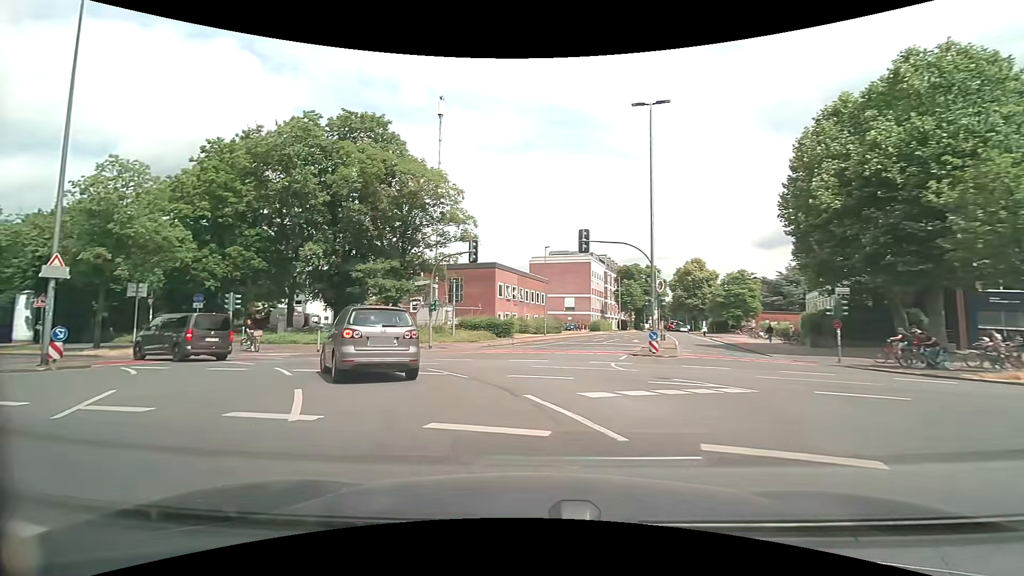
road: tertiary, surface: asphalt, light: Day
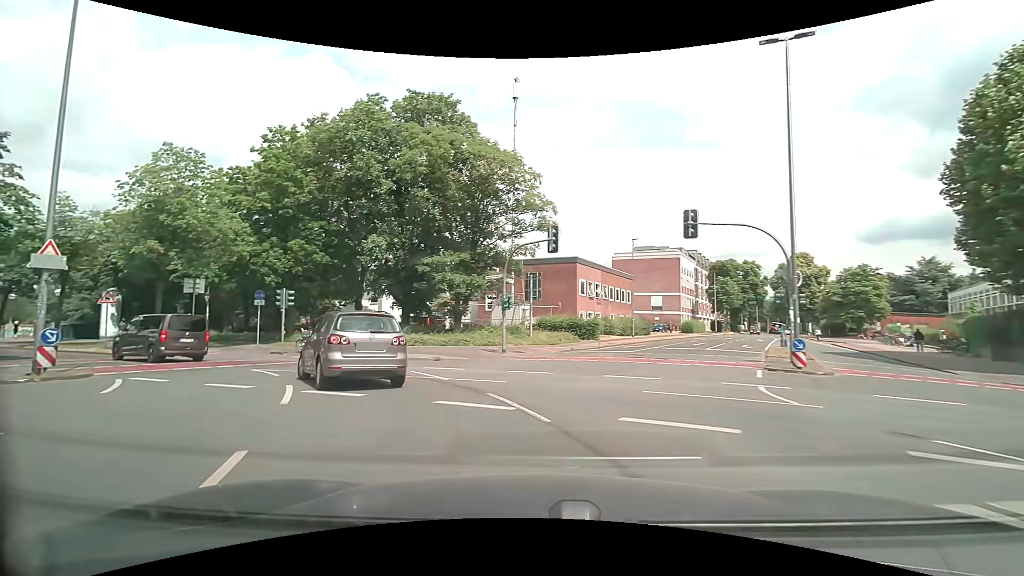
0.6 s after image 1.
(-0.3, +4.7) m; -9°
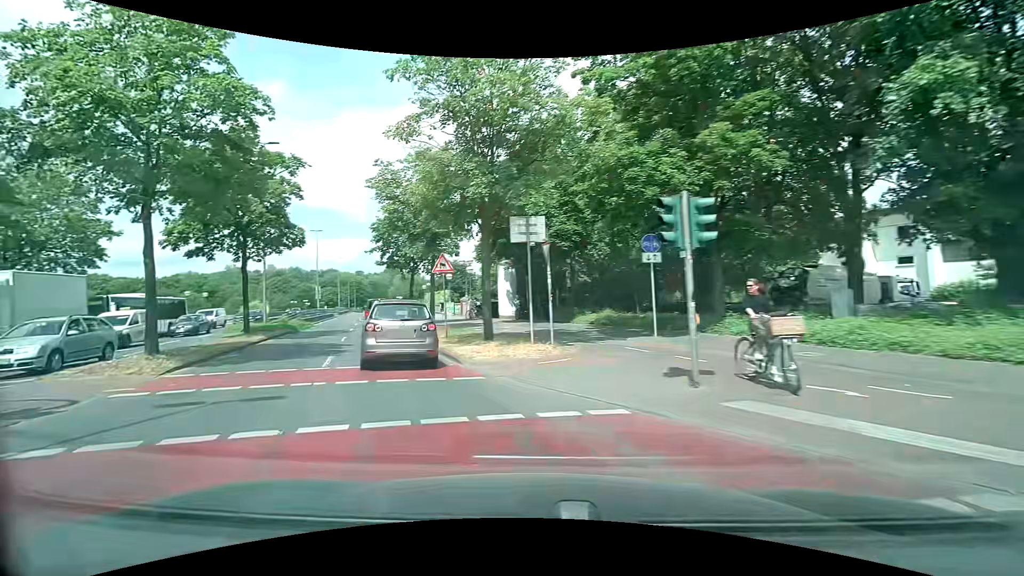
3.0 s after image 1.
(-6.4, +16.8) m; -45°
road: primary
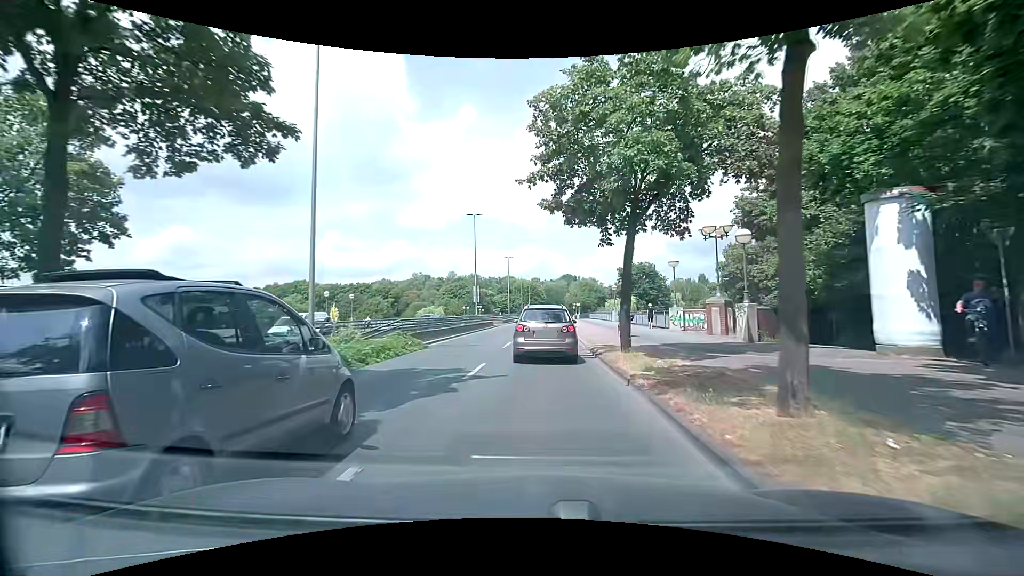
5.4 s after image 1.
(-6.0, +20.4) m; -20°
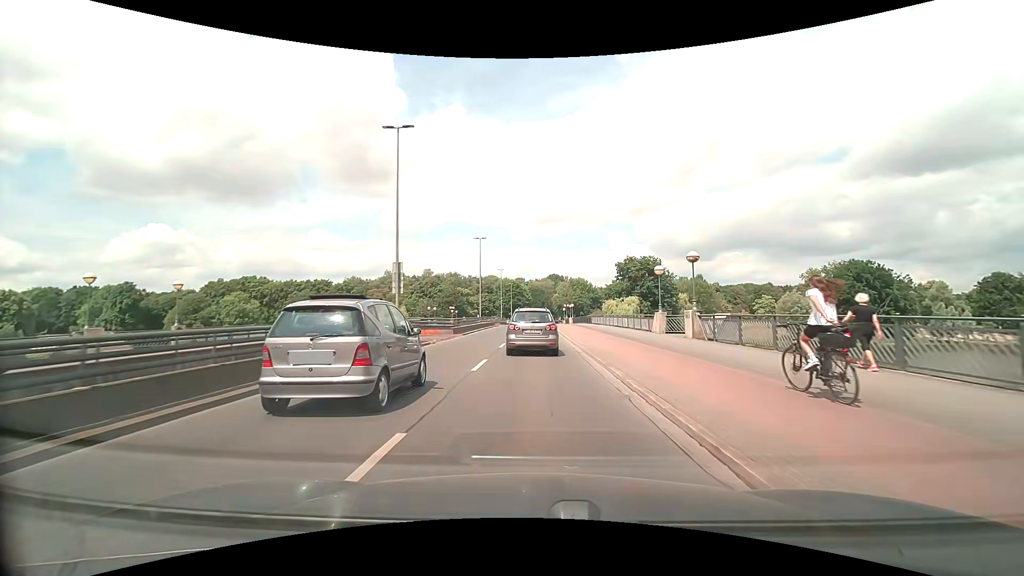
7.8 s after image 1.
(+0.1, +26.6) m; +1°
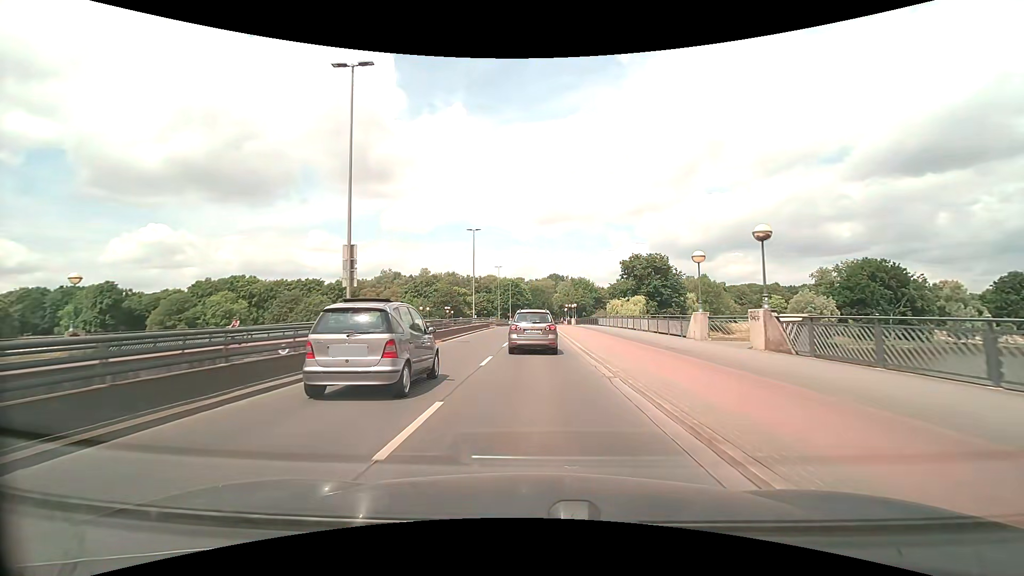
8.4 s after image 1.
(0.0, +7.4) m; 0°
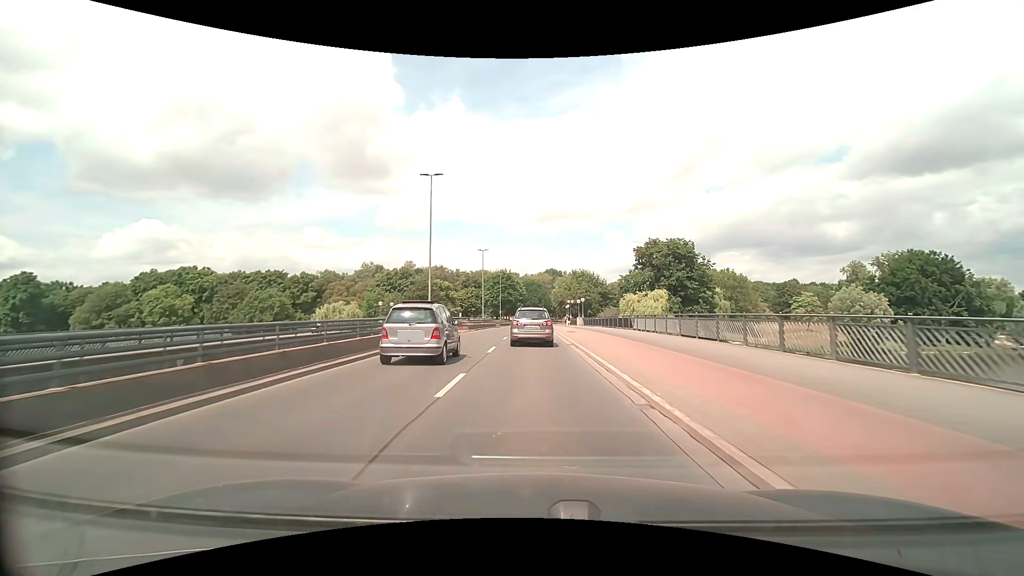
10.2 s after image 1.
(+0.2, +23.7) m; +1°
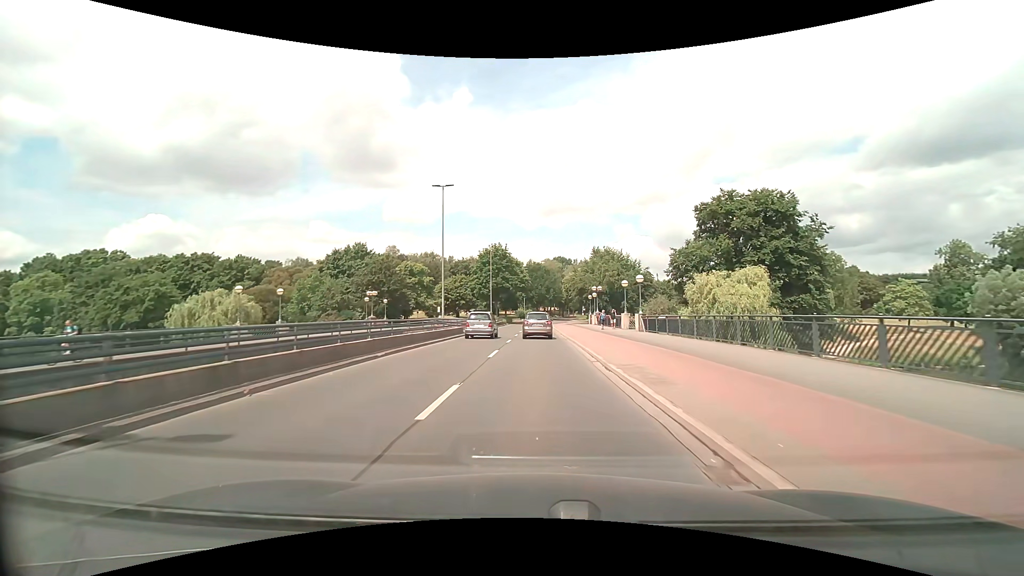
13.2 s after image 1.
(-0.1, +37.4) m; -1°
(0, +10) (0, +20) (0, +30) (0, +40) (0, +50) (0, +60) (0, +70) (0, +80) (+1, +90) (+2, +100) m
